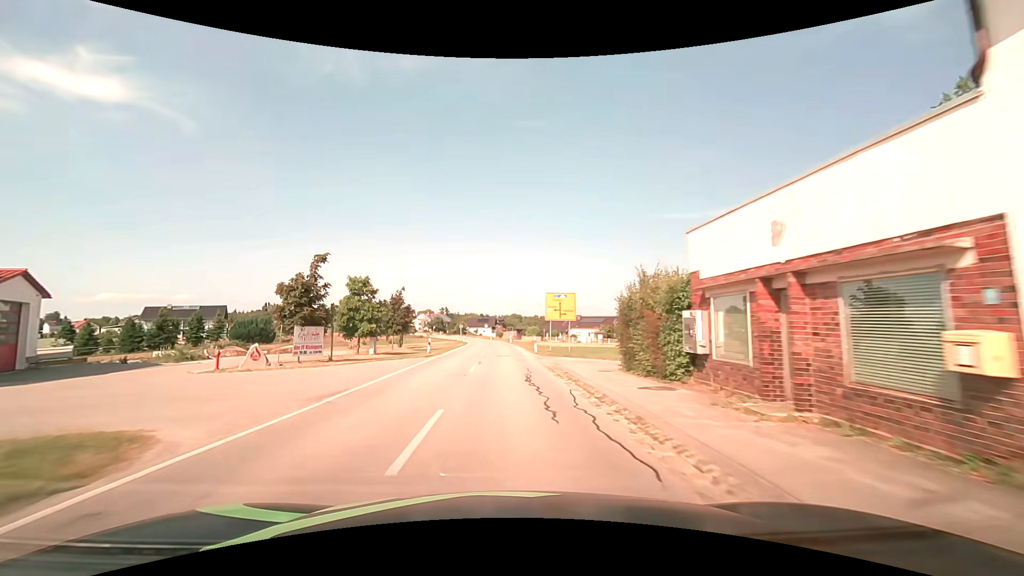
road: secondary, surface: asphalt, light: Day
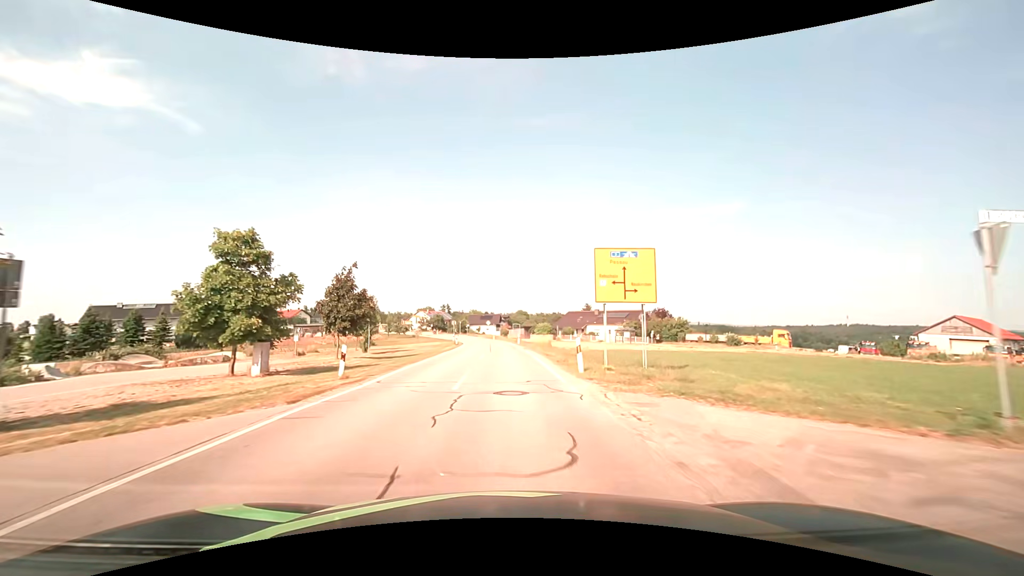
(-0.1, +18.6) m; -1°
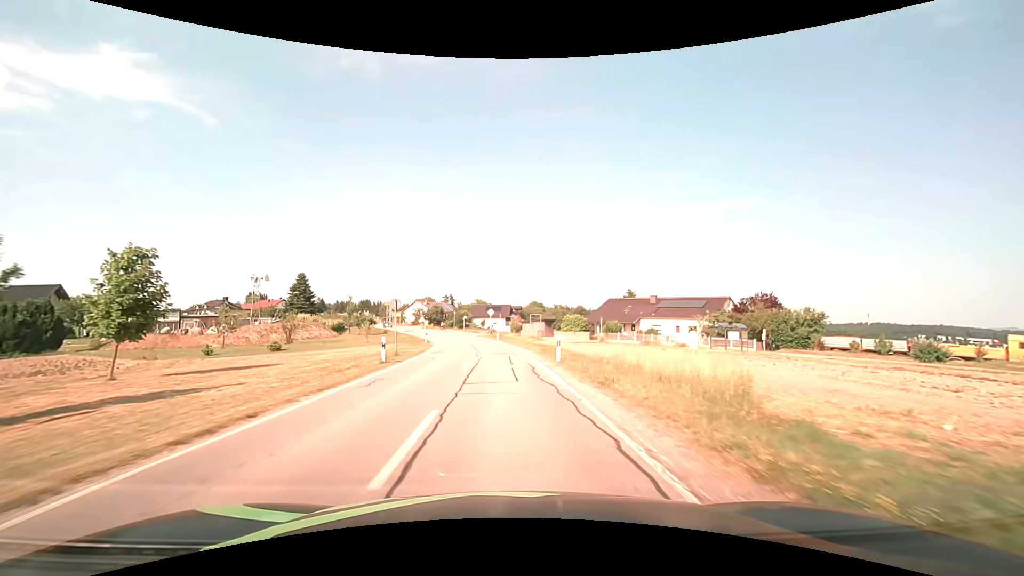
(-0.3, +36.6) m; -1°
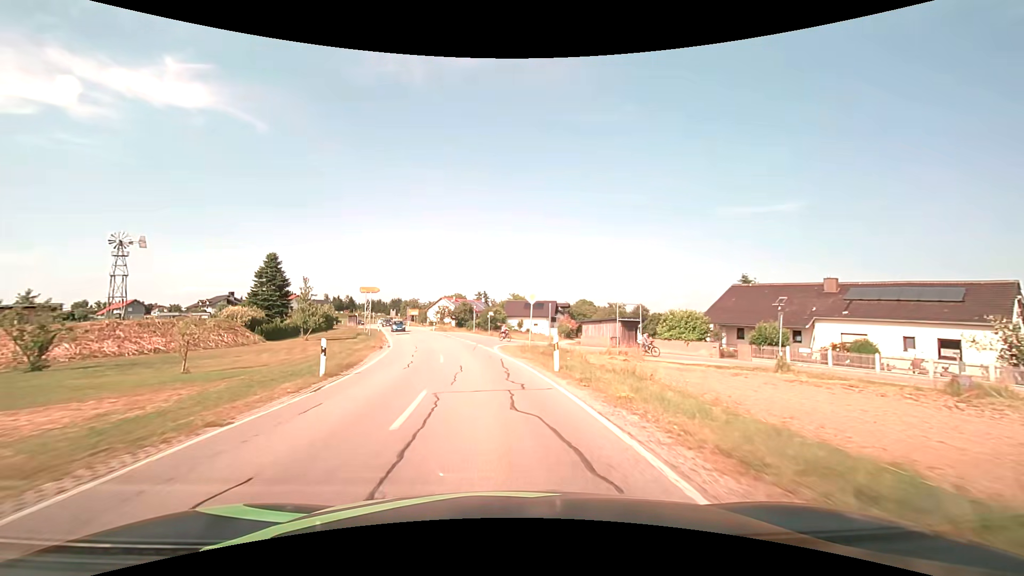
(-1.0, +32.8) m; -4°
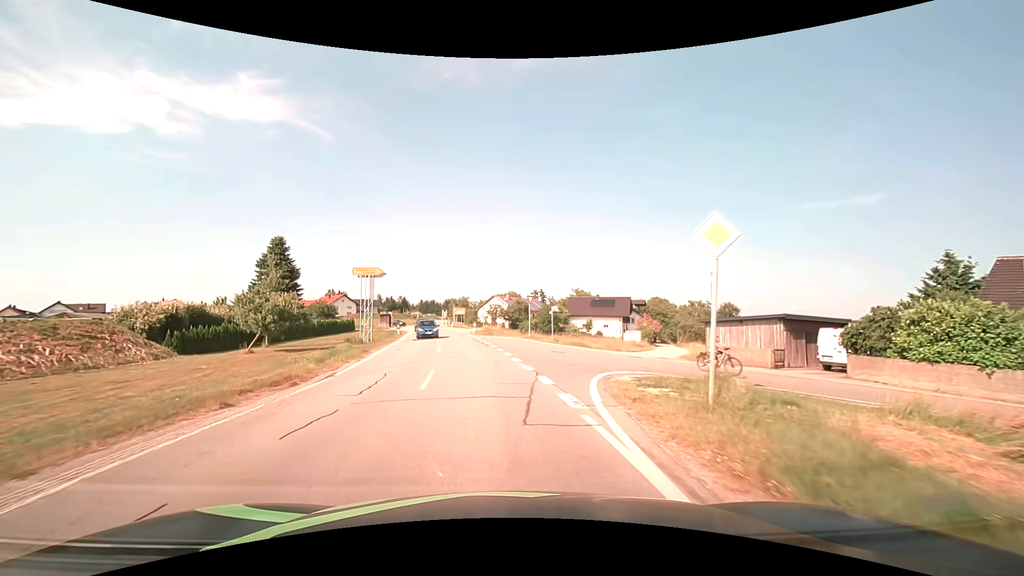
(-1.0, +19.2) m; -6°
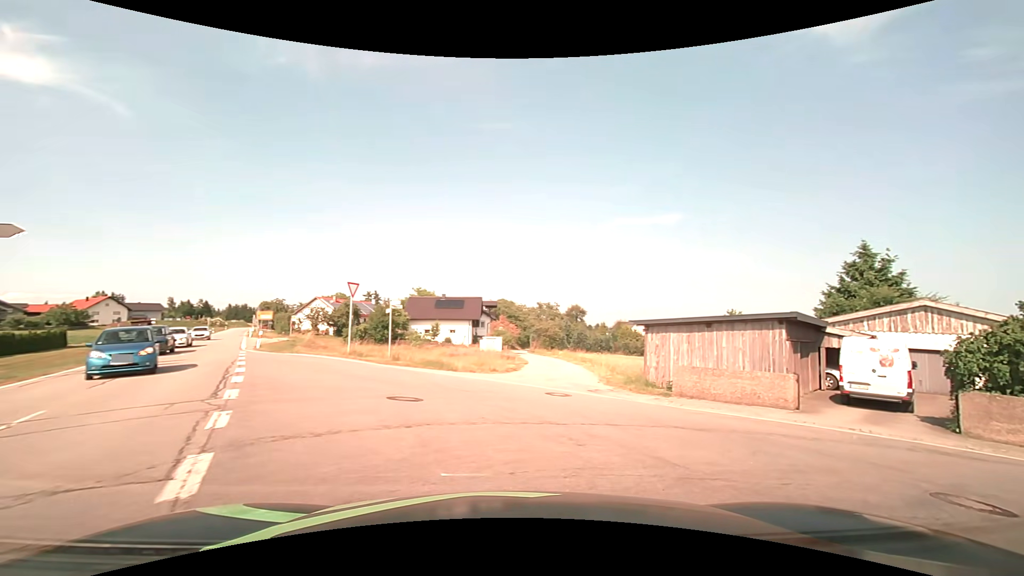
(+0.5, +14.6) m; +20°
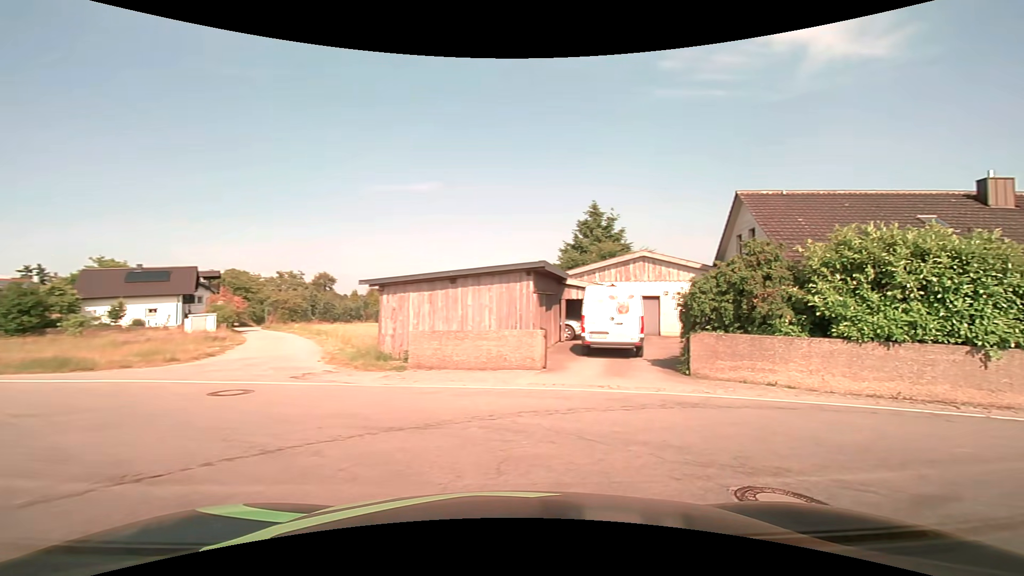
(+0.8, +3.9) m; +25°
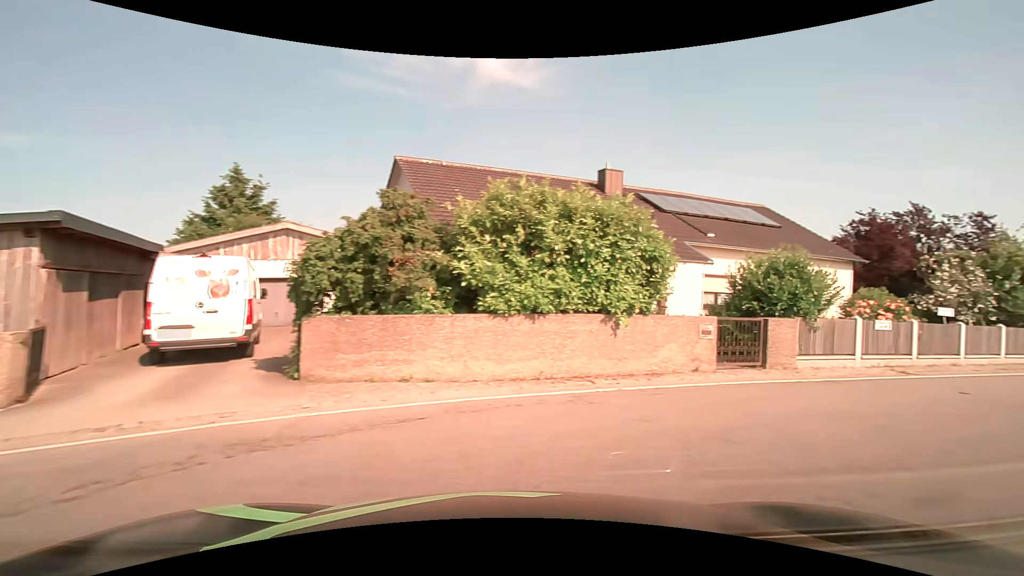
(+1.3, +3.9) m; +38°
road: tertiary
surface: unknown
(+5, +8) (+13, +14) (+22, +19) (+31, +23) (+40, +28) (+49, +32) (+58, +36) (+67, +40) (+76, +44) (+86, +48) m
